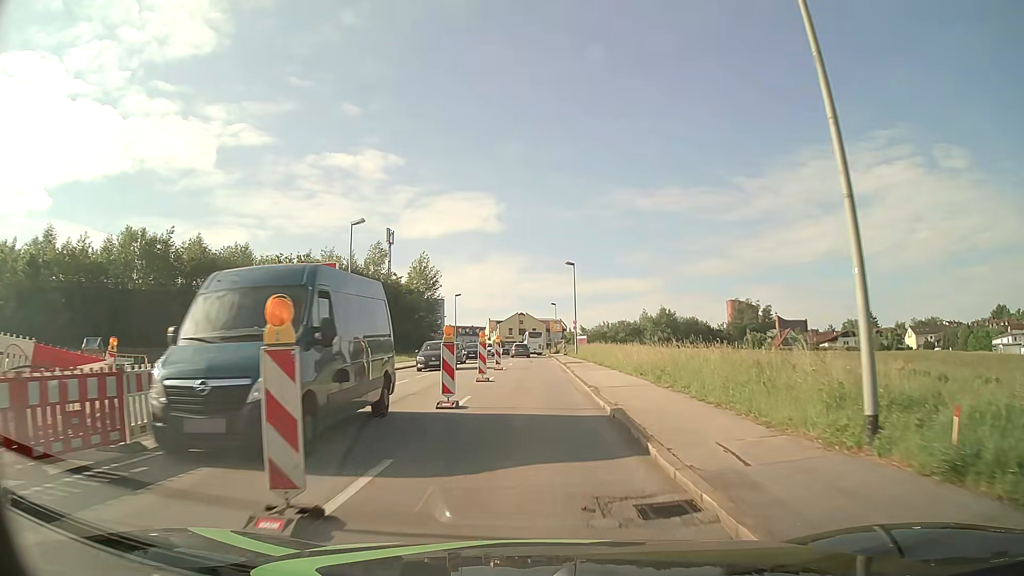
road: tertiary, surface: asphalt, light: Day
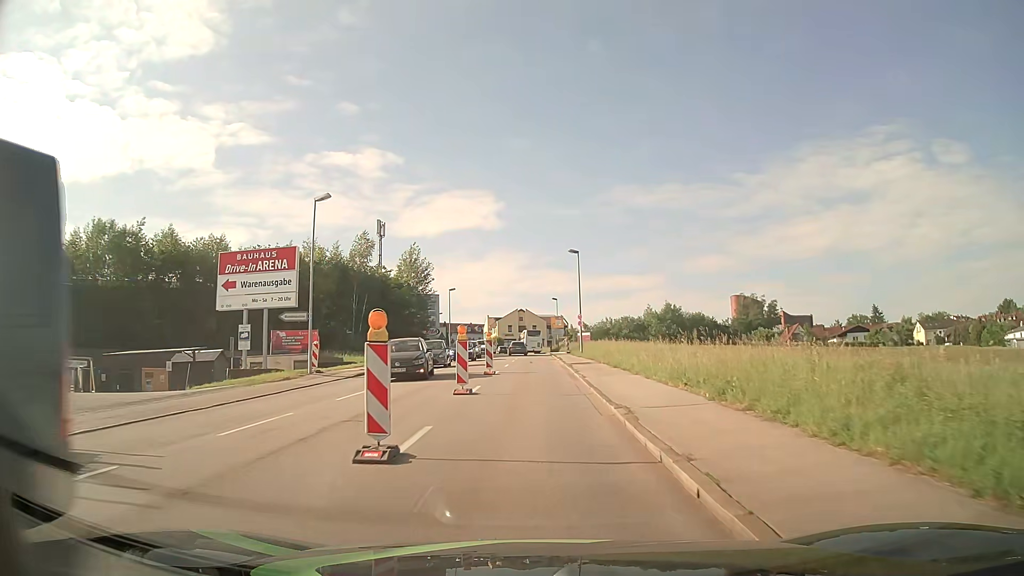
(0.0, +6.2) m; 0°
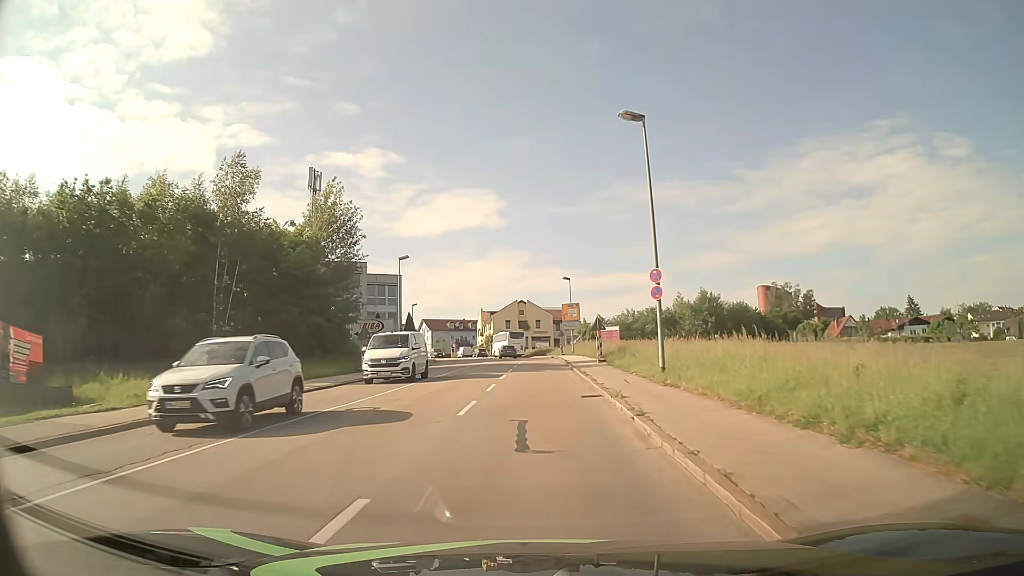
(+0.1, +31.8) m; 0°
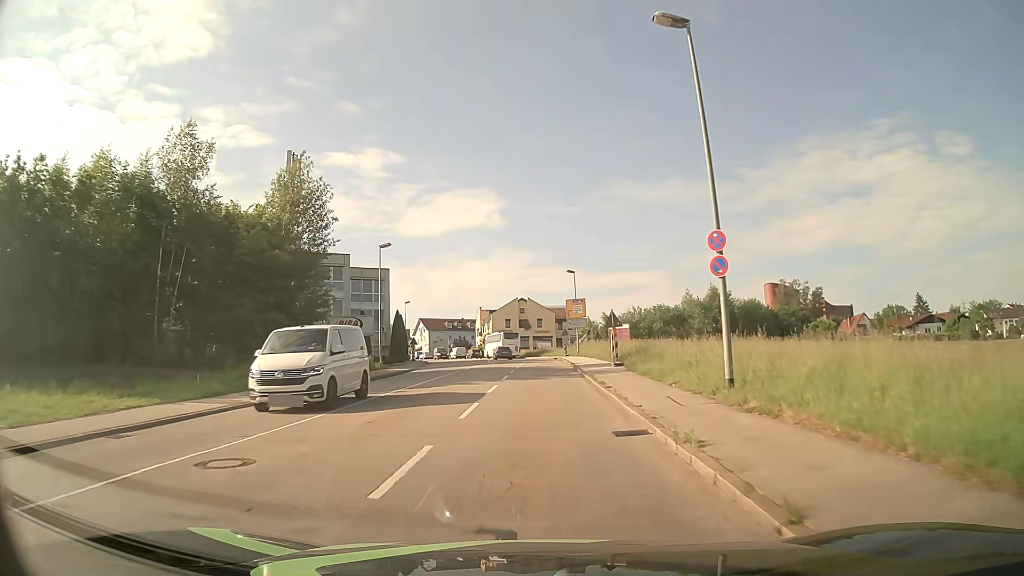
(0.0, +6.7) m; 0°
